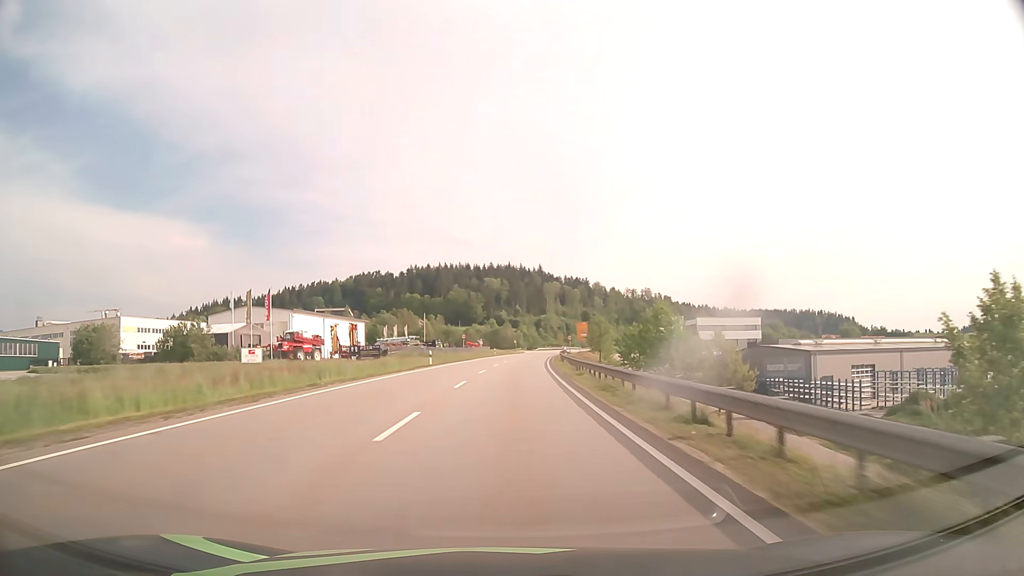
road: primary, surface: asphalt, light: Day
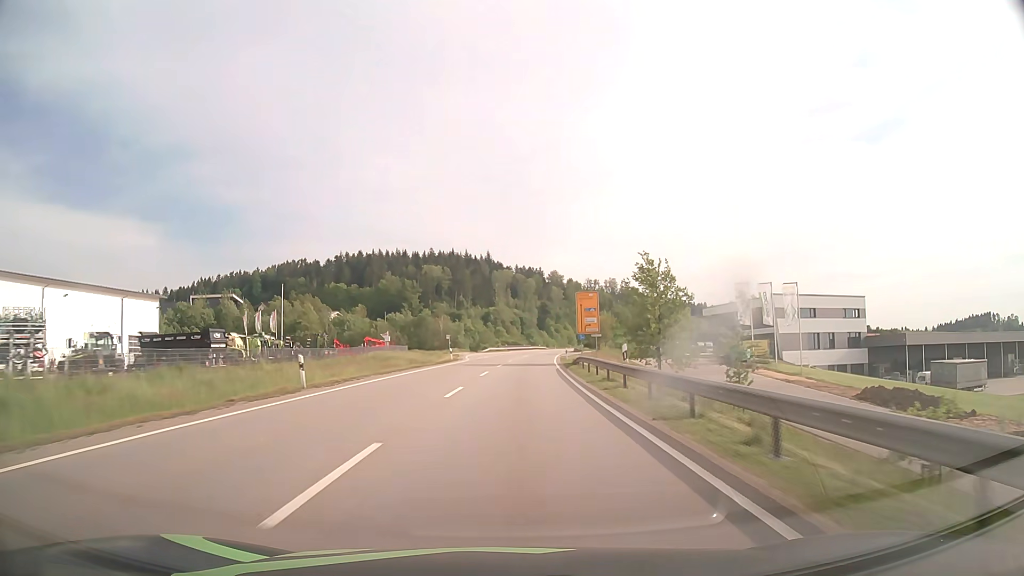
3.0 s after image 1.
(+3.0, +76.6) m; +4°
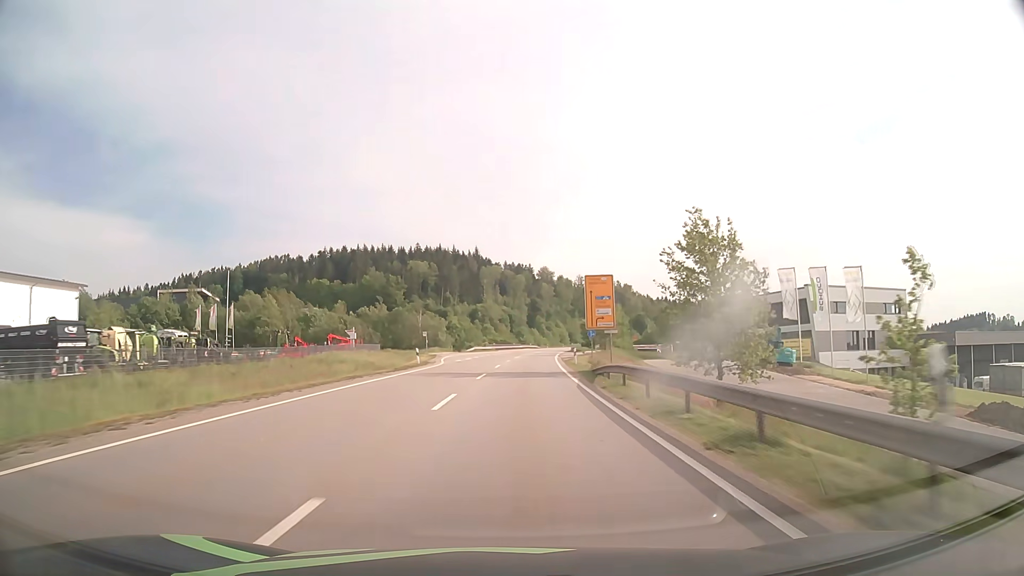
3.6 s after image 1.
(+0.1, +15.4) m; +1°
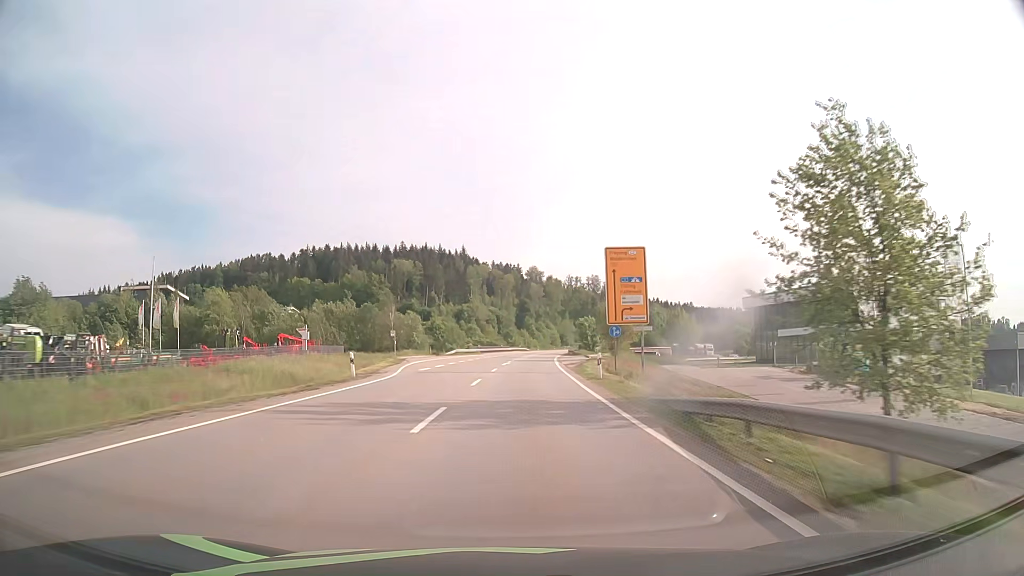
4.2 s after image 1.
(+0.1, +15.4) m; +1°
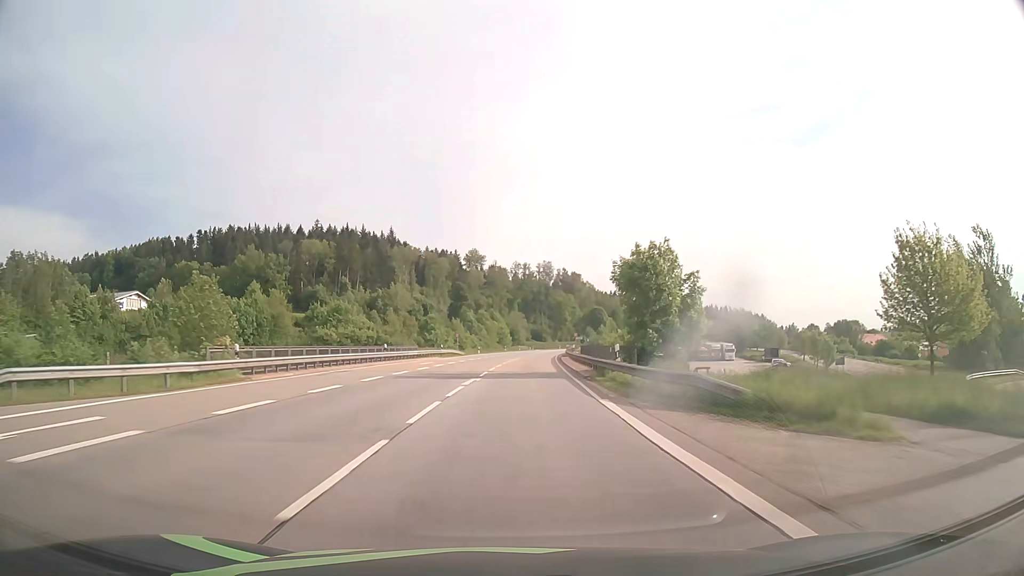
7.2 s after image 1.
(+3.7, +77.2) m; +5°
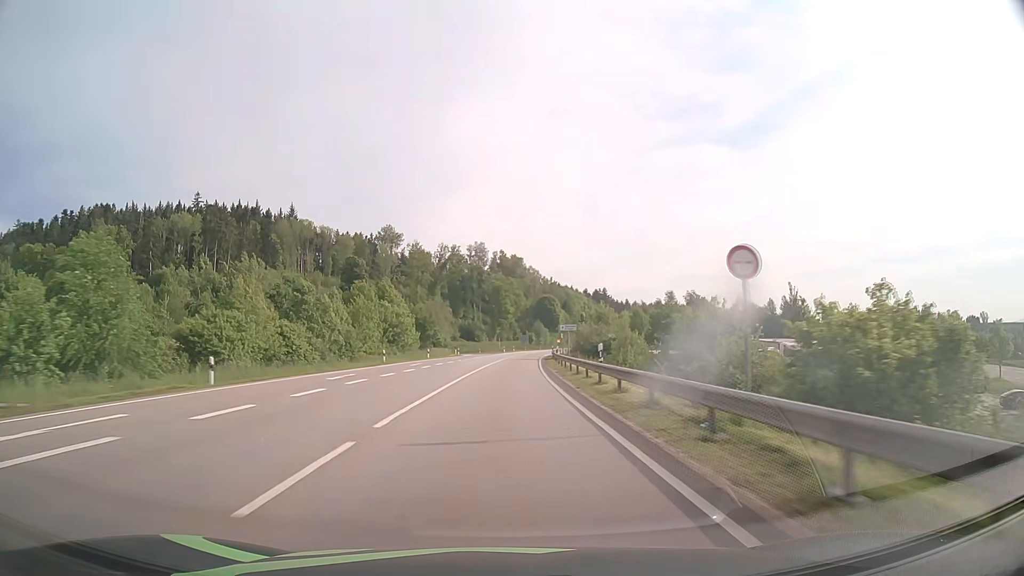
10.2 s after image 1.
(+4.0, +78.0) m; +6°
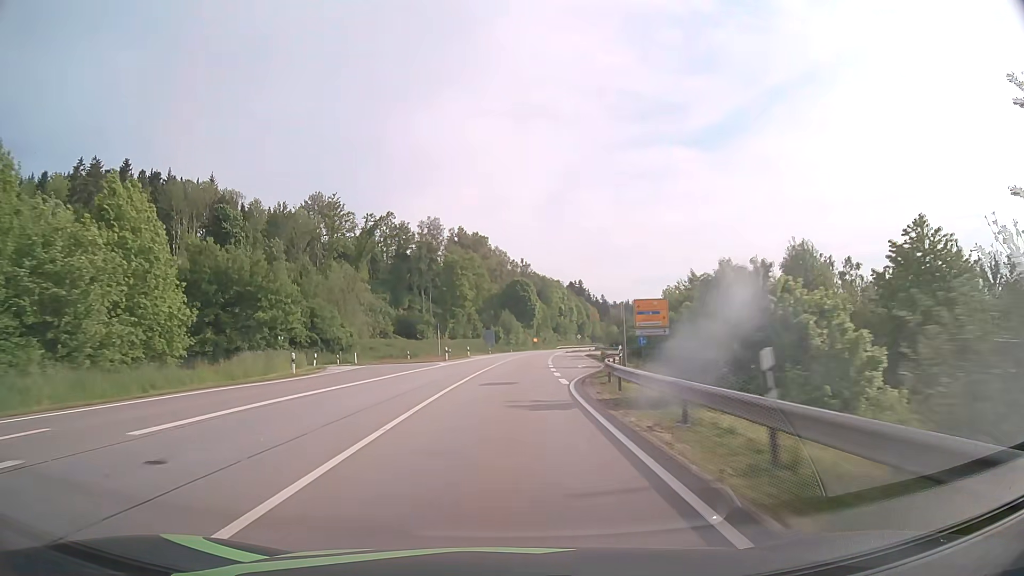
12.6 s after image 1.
(+1.5, +62.7) m; +3°
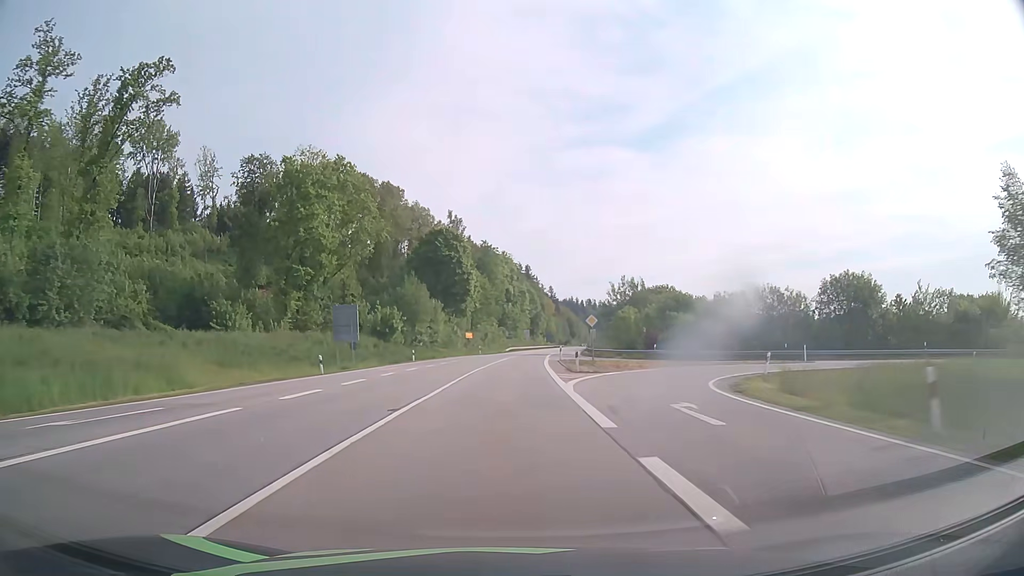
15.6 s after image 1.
(+3.7, +79.1) m; +5°
(0, +10) (0, +20) (+1, +30) (+1, +40) (+1, +50) (+2, +60) (+3, +70) (+4, +80) (+5, +90) (+6, +100) m
